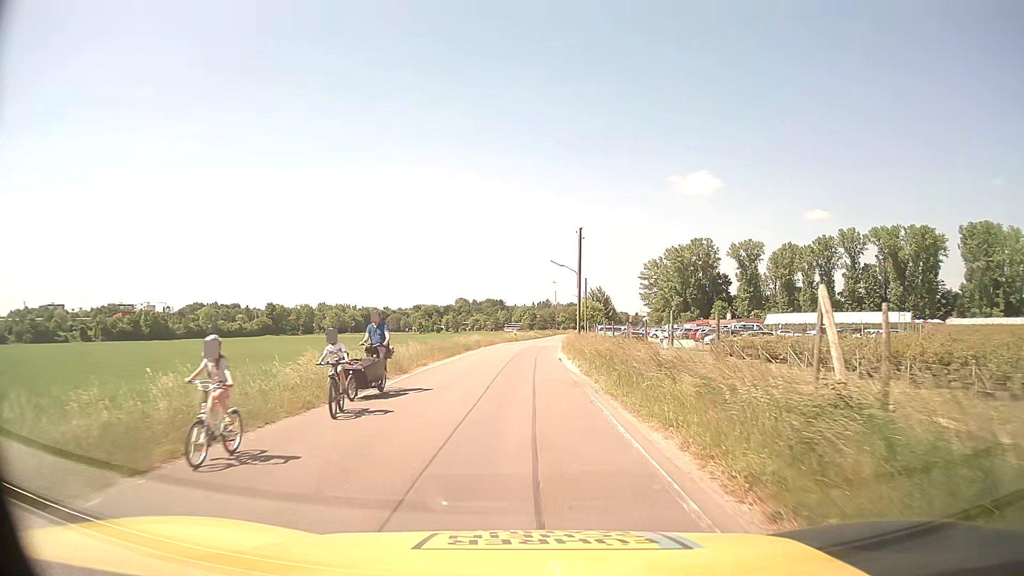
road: unclassified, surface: asphalt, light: Day
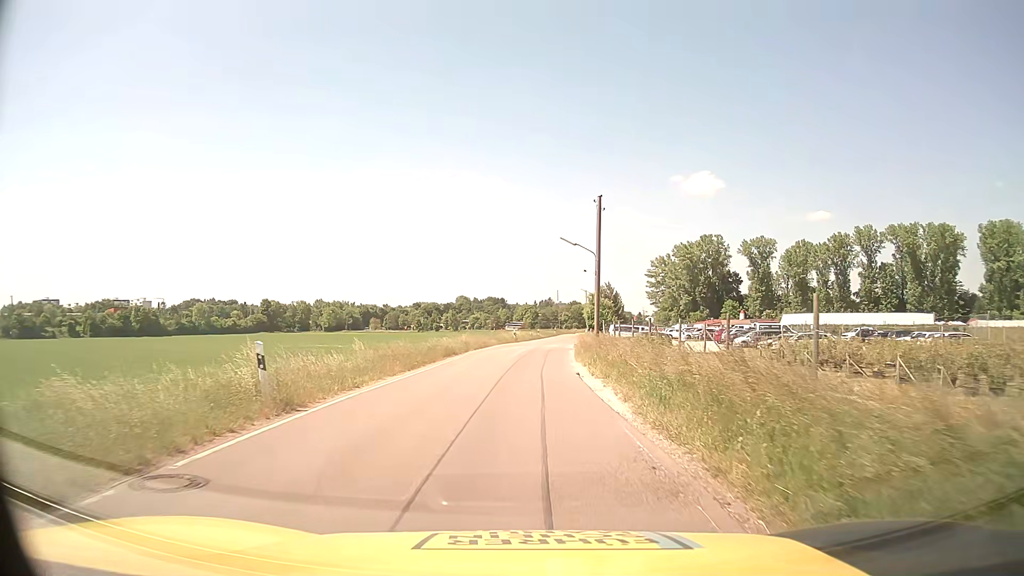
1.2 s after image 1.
(0.0, +10.5) m; 0°
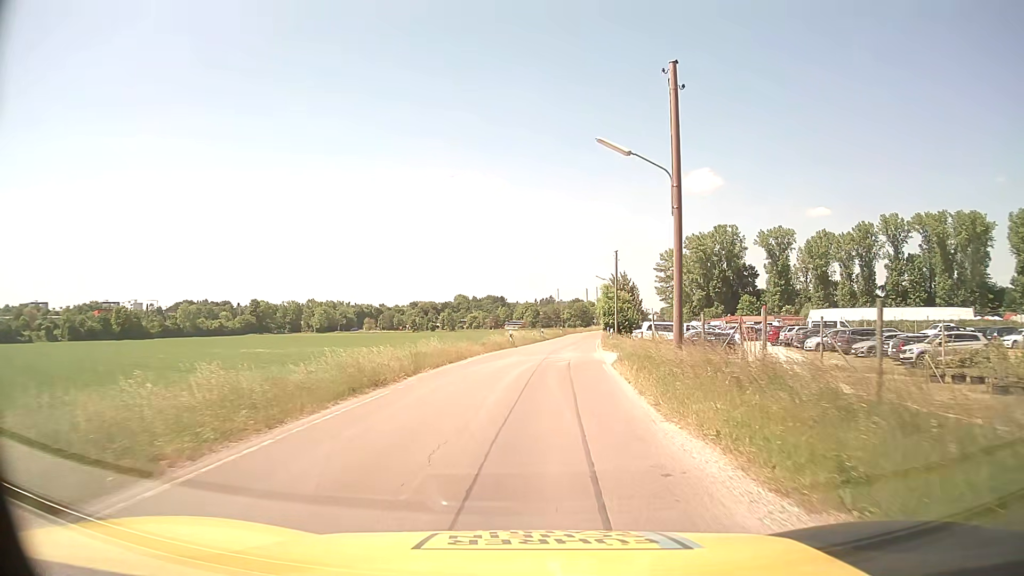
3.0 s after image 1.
(0.0, +17.4) m; 0°
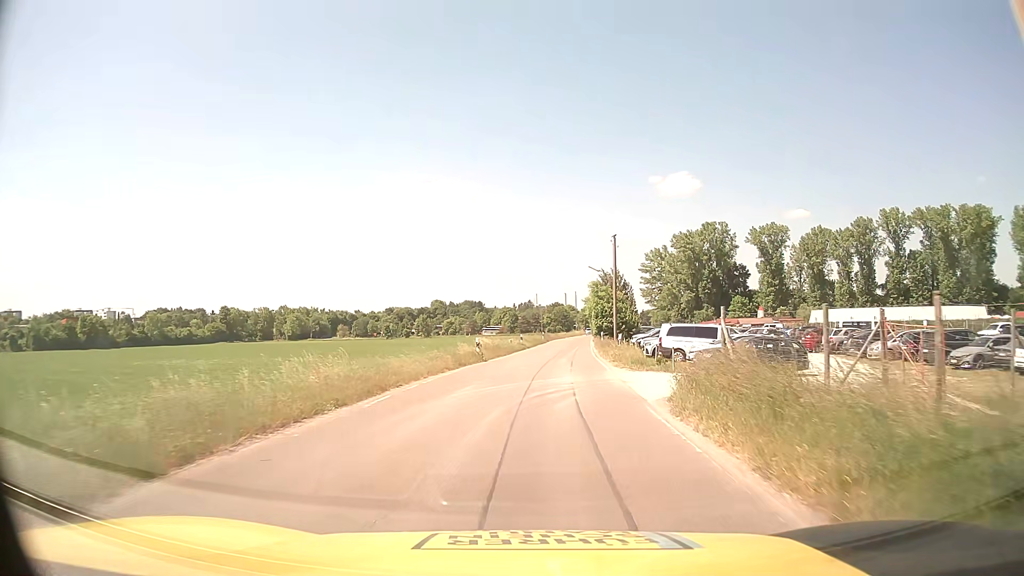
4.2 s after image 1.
(+0.2, +12.6) m; +2°
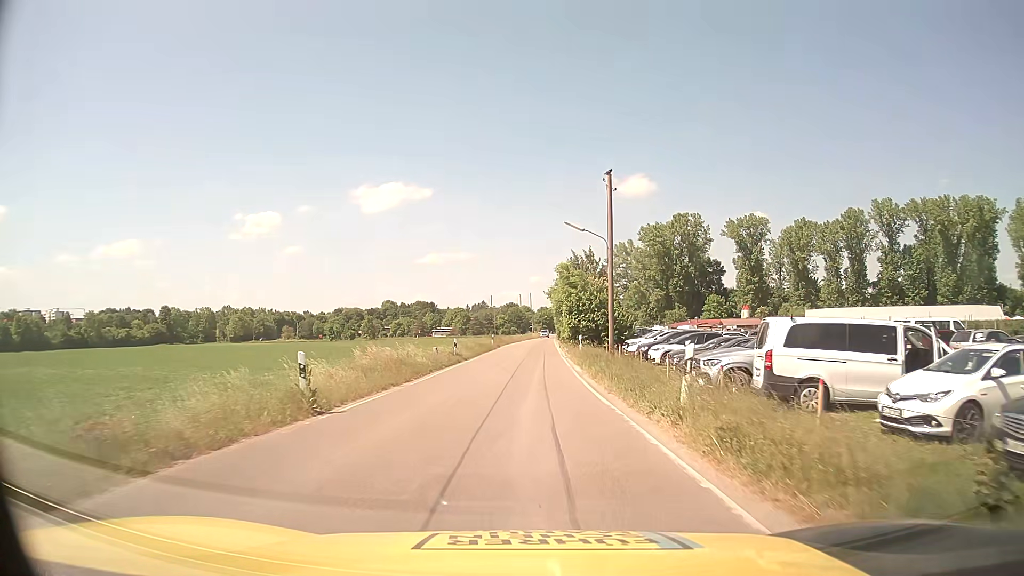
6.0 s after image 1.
(+0.8, +19.7) m; +4°
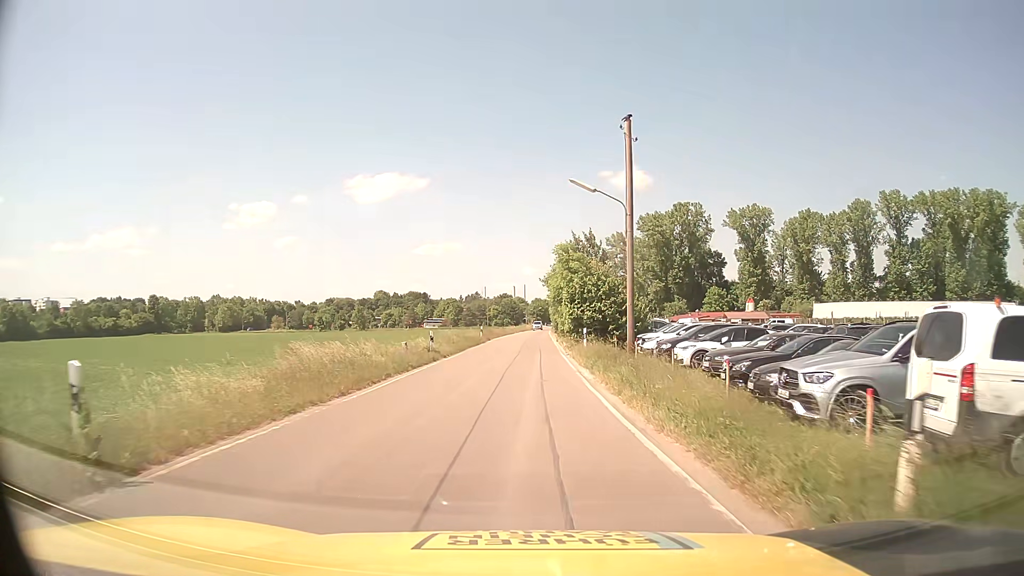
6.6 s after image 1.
(+0.1, +6.6) m; +1°
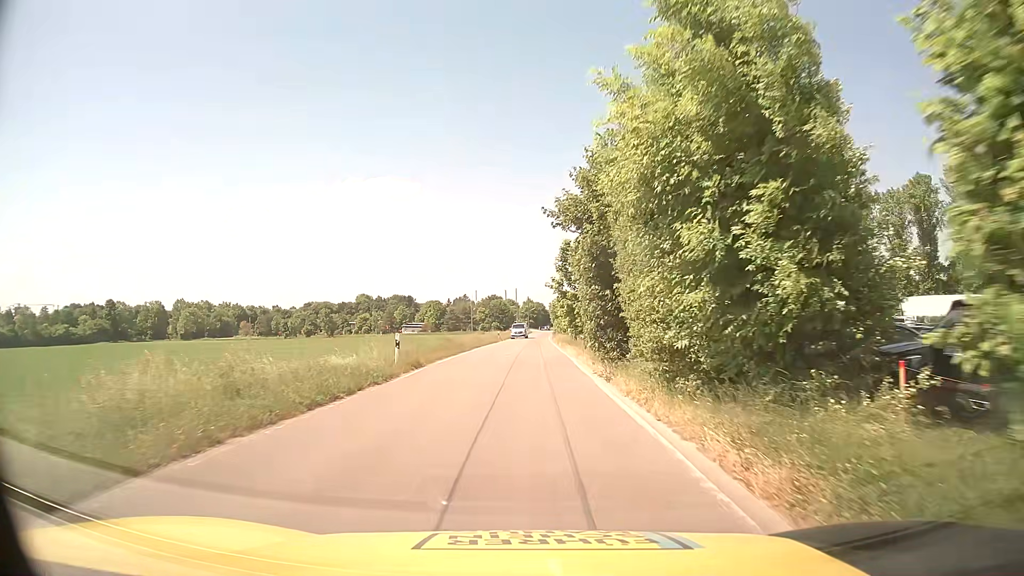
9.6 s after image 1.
(+0.2, +33.3) m; +1°
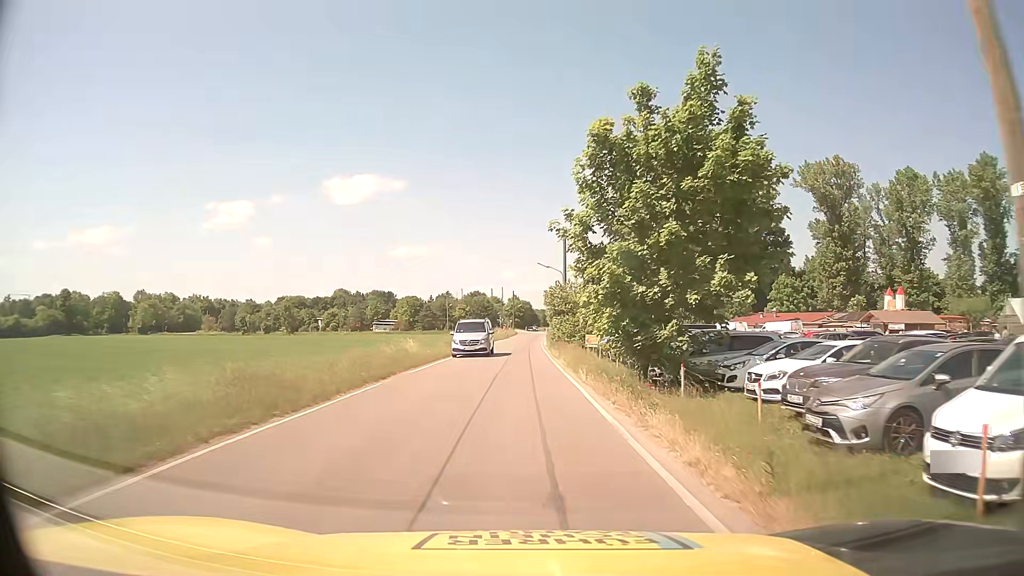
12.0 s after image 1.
(+0.2, +27.0) m; +1°
(0, +10) (0, +20) (0, +30) (0, +40) (0, +50) (0, +60) (0, +70) (0, +80) (0, +90) (+1, +100) m
